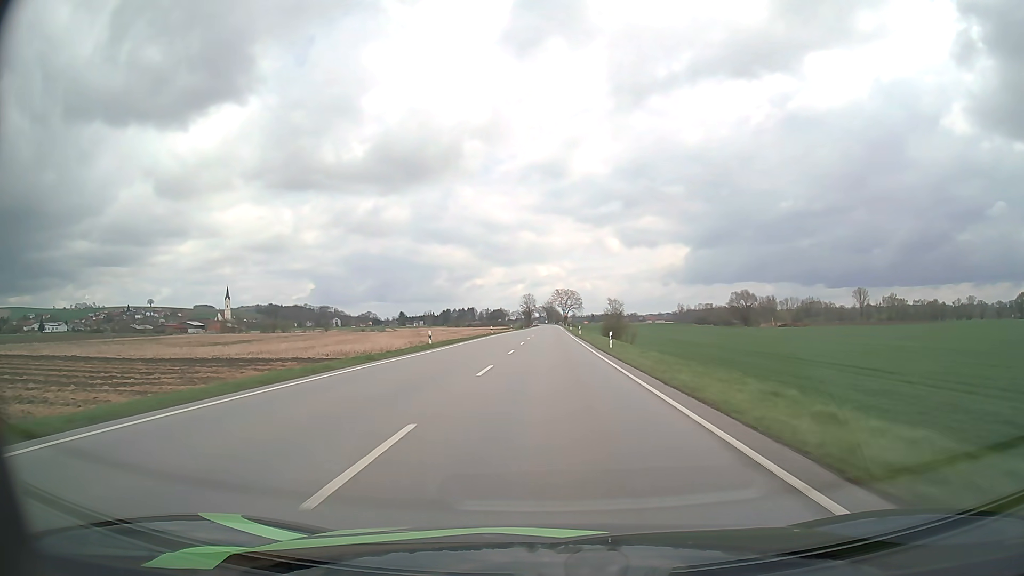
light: Day
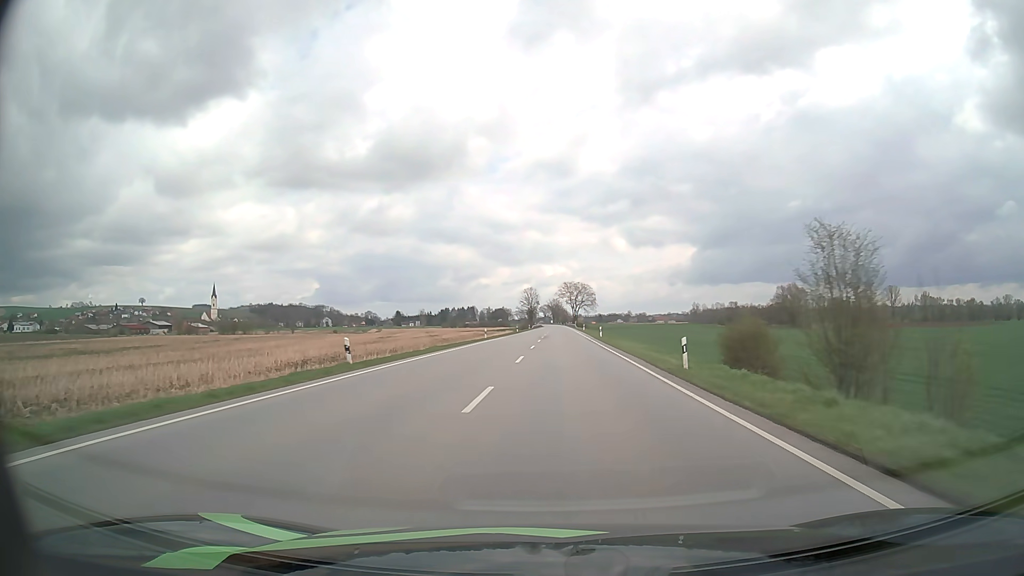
(-0.3, +56.4) m; 0°
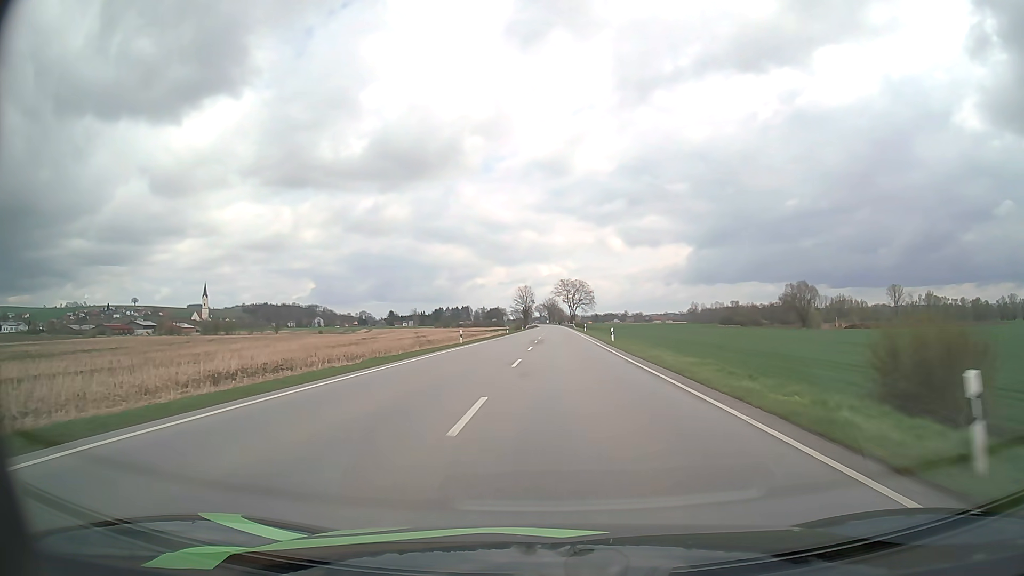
(0.0, +14.4) m; 0°
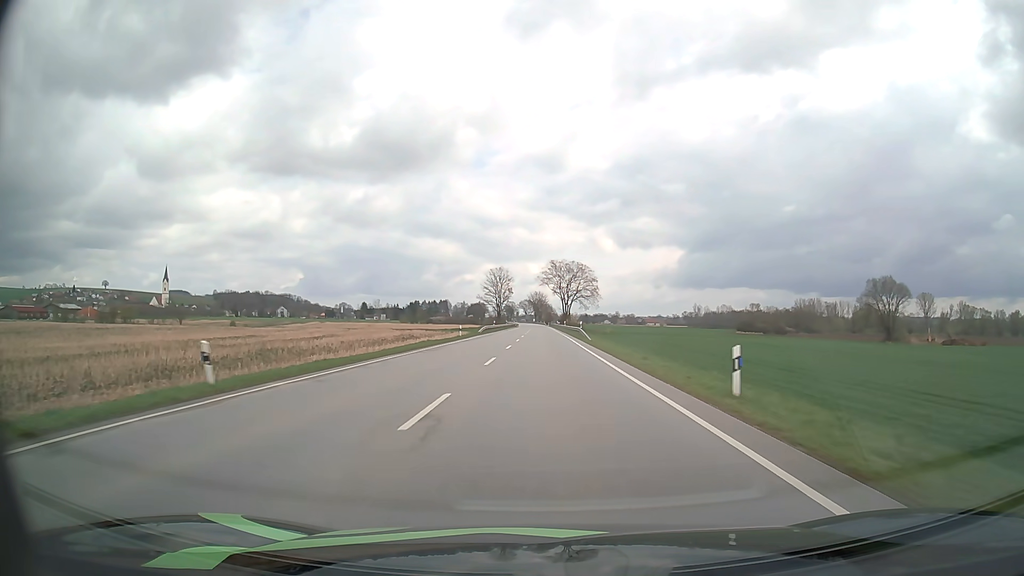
(+1.1, +73.5) m; +1°
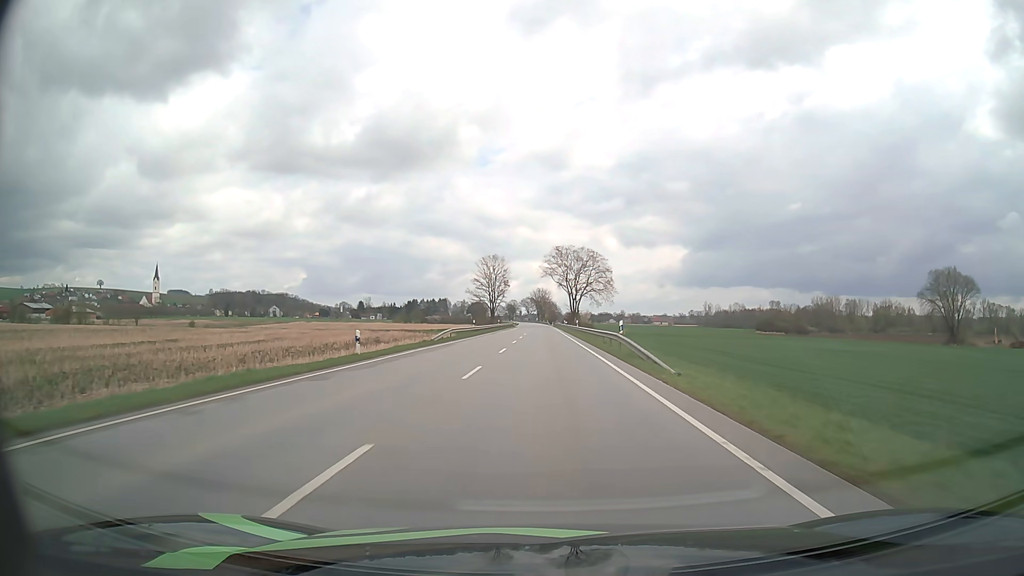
(-0.1, +29.8) m; 0°
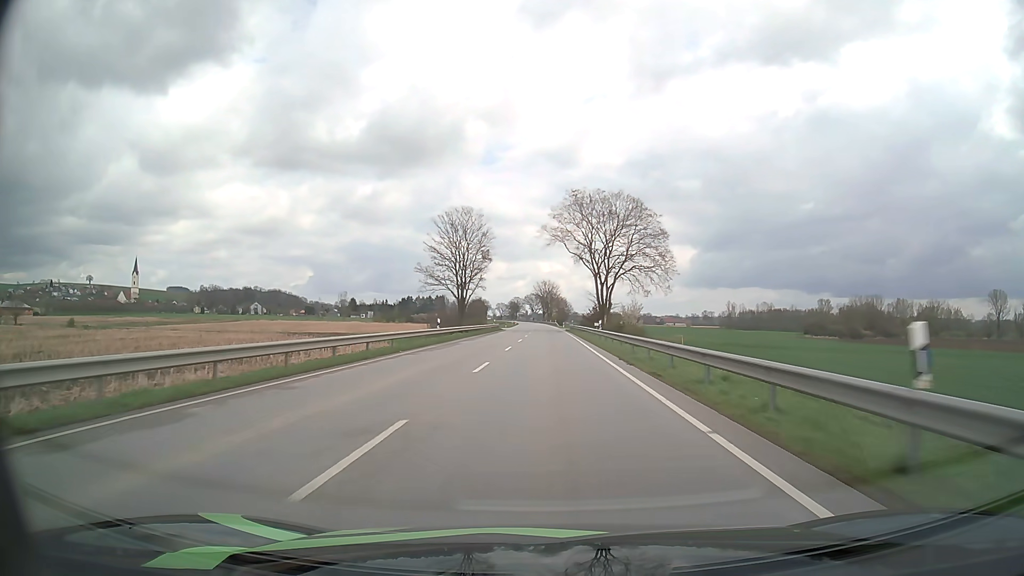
(-0.3, +59.7) m; -1°
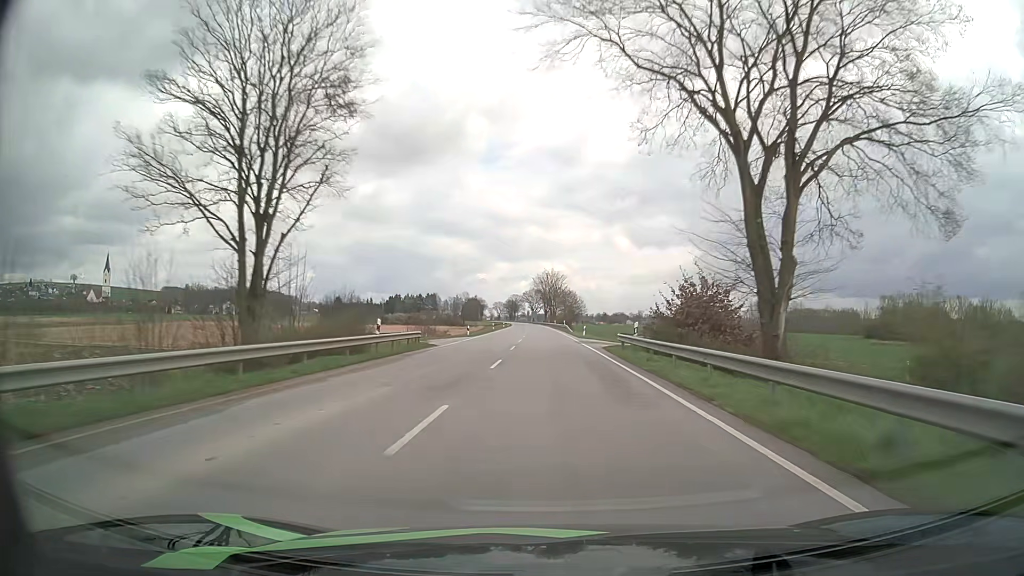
(-0.2, +59.7) m; 0°
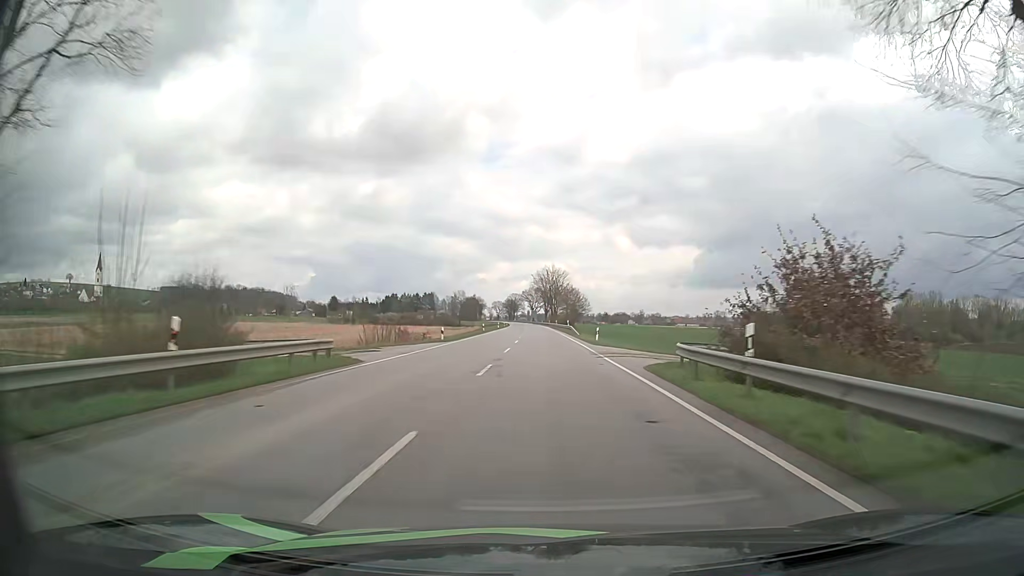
(0.0, +14.9) m; 0°
(0, +10) (0, +20) (0, +30) (0, +40) (0, +50) (0, +60) (0, +70) (-1, +80) (-1, +90) (-1, +100) m
